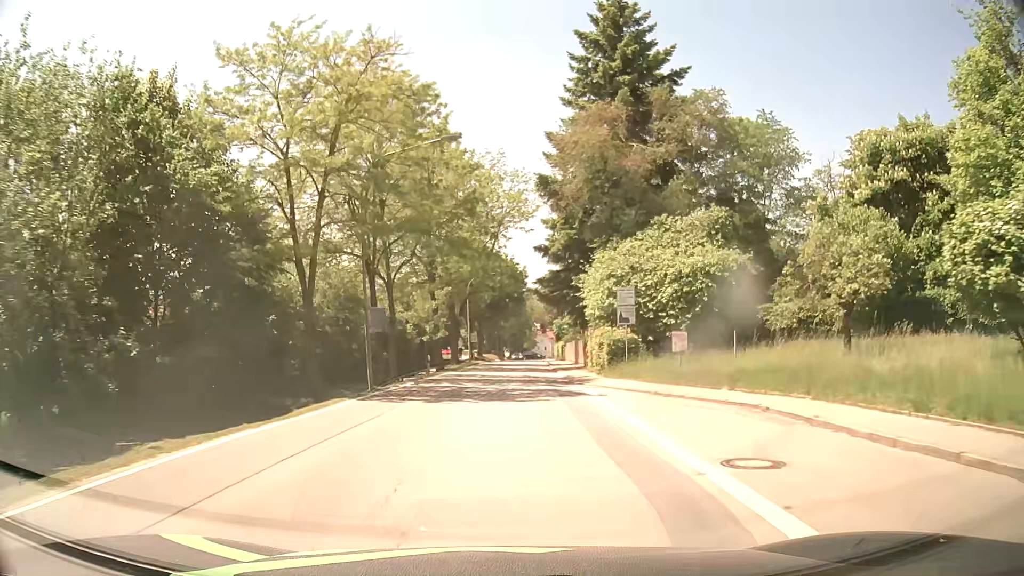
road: secondary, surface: asphalt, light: Day
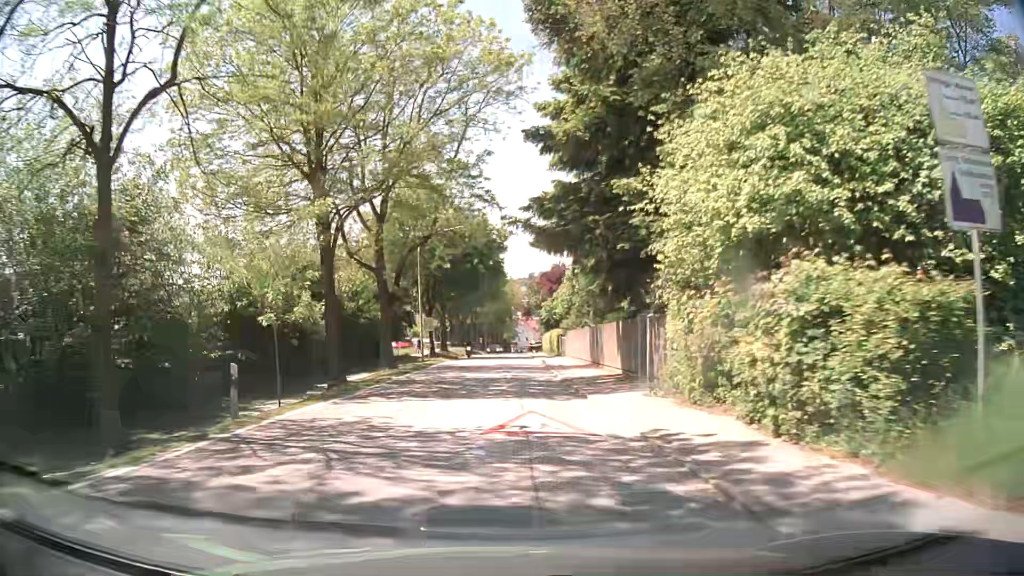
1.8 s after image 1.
(+0.6, +23.2) m; +2°
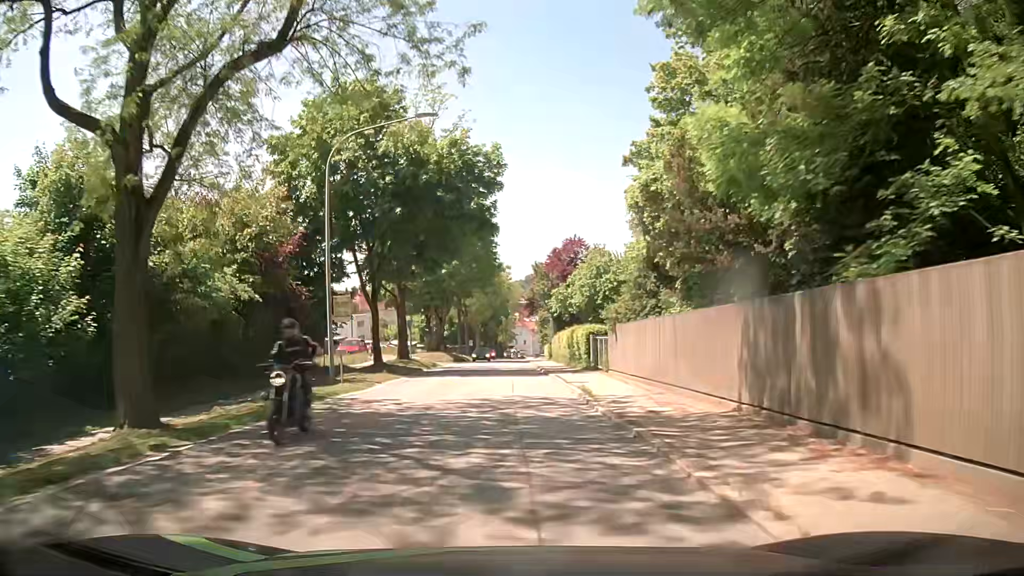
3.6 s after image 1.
(+0.2, +23.1) m; -1°
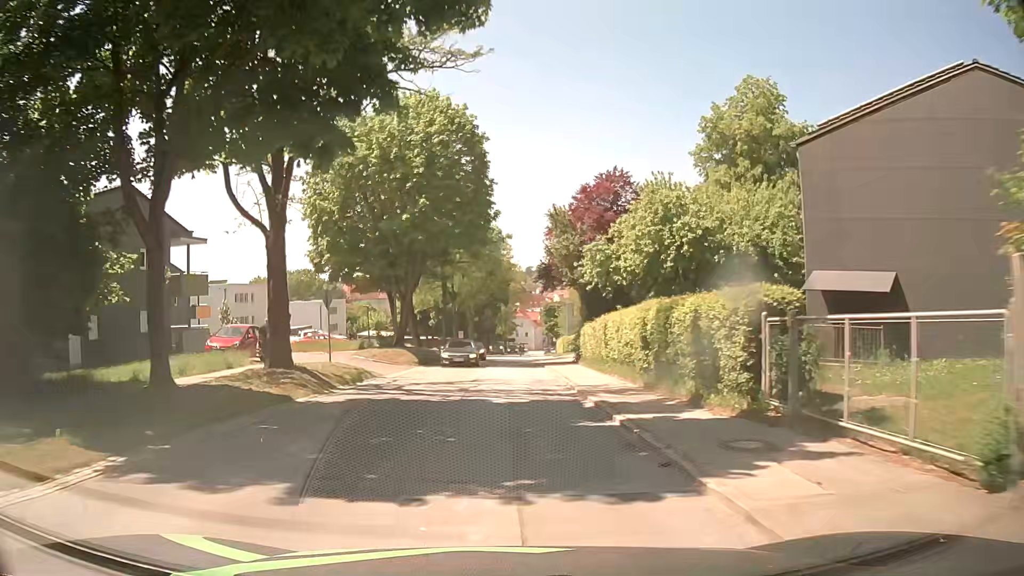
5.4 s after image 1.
(+0.5, +22.8) m; +1°
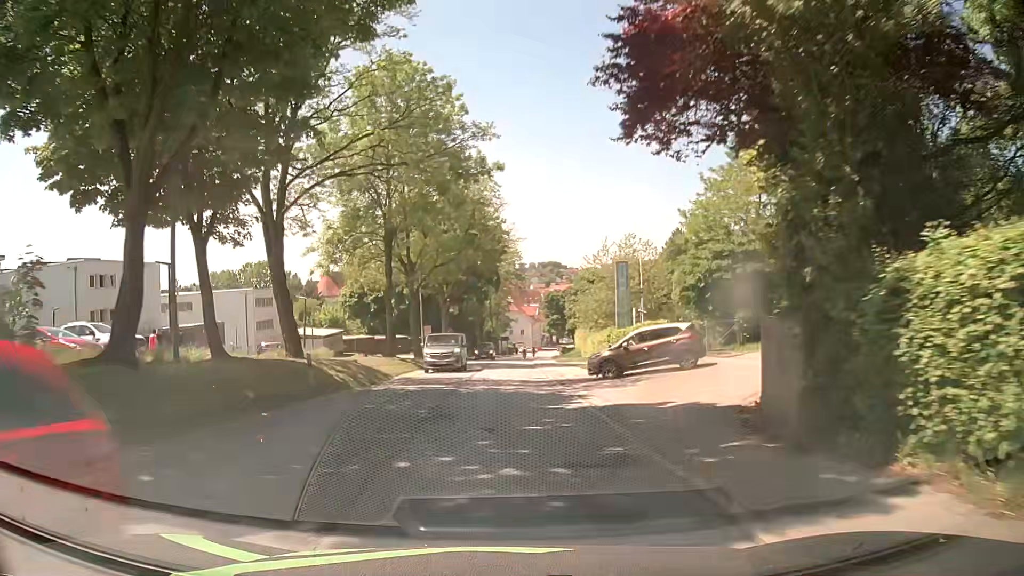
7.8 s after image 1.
(+0.3, +30.4) m; +1°
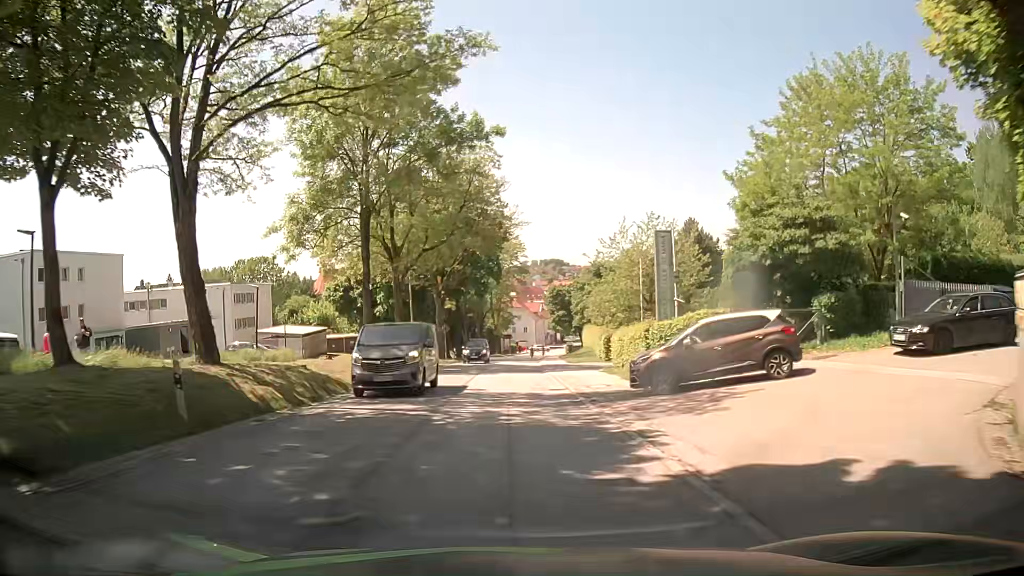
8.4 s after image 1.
(0.0, +7.6) m; 0°
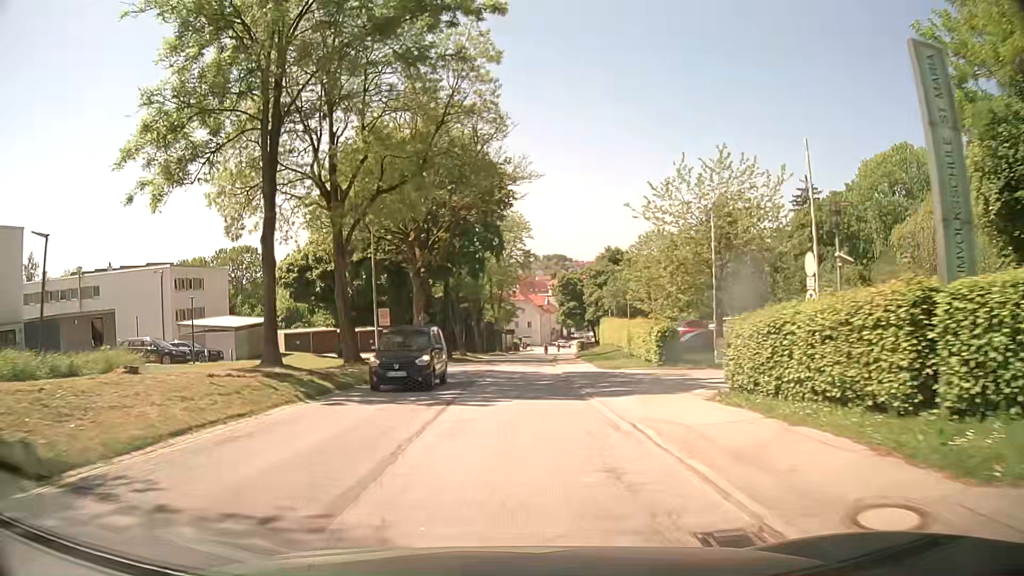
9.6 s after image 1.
(-0.2, +15.3) m; 0°
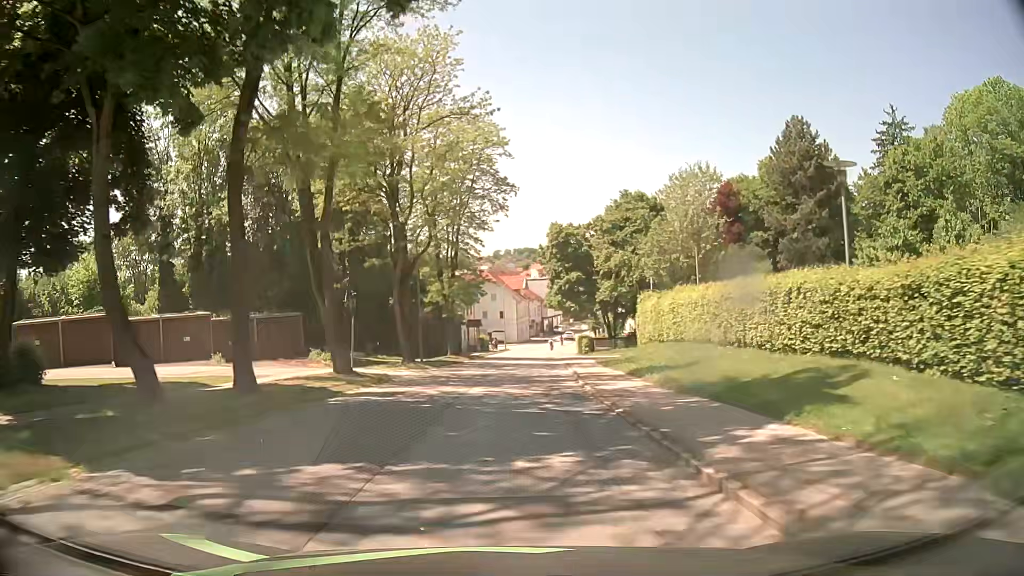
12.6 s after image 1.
(+0.5, +38.3) m; +2°
(0, +10) (0, +20) (+1, +30) (+2, +40) (+2, +50) (+3, +60) (+4, +70) (+5, +80) (+6, +90) (+8, +100) m
